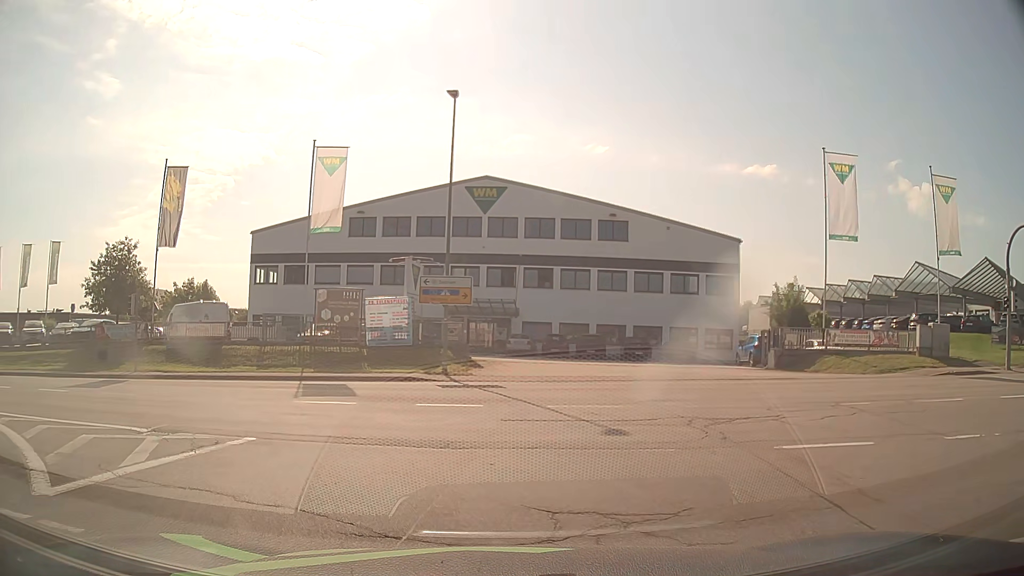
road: secondary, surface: asphalt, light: Day
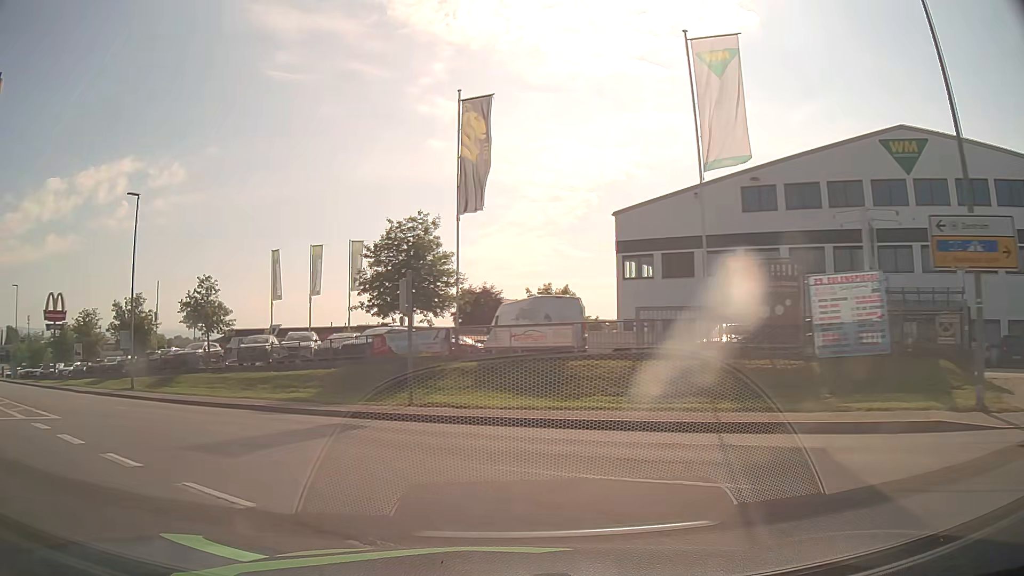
(-3.2, +12.6) m; -31°
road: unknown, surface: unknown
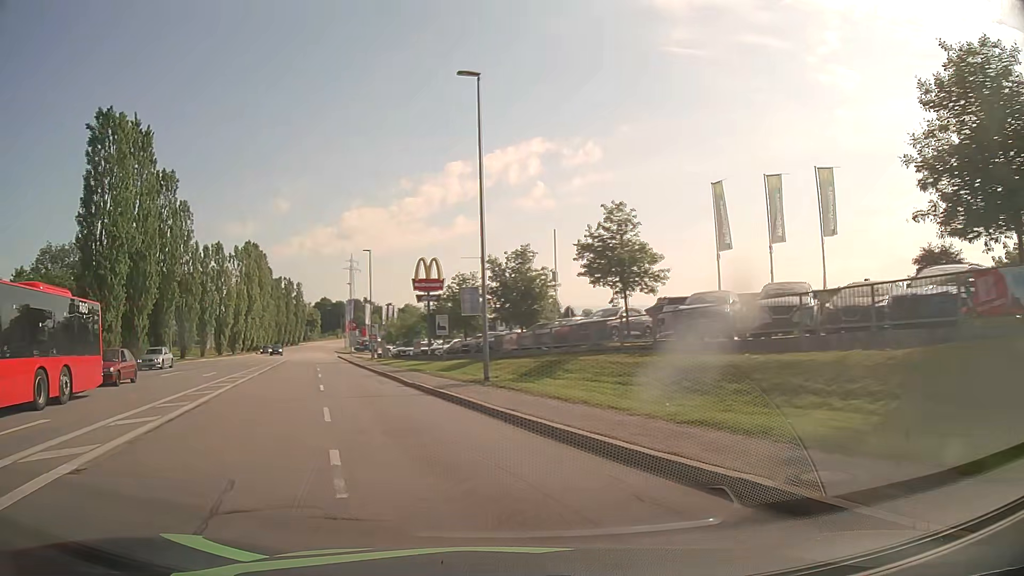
(-4.9, +14.3) m; -36°
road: tertiary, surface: asphalt
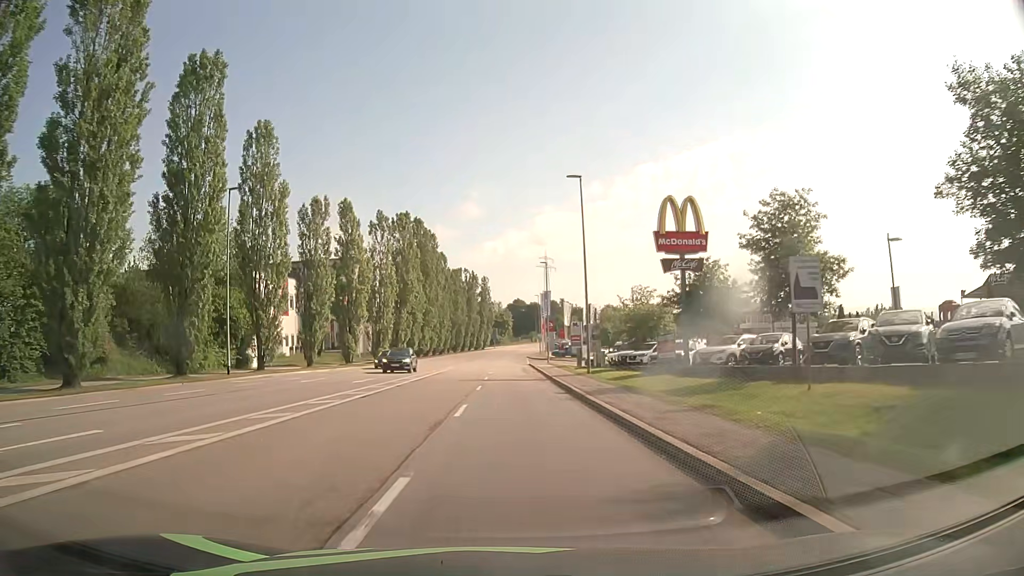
(-6.4, +28.0) m; -16°
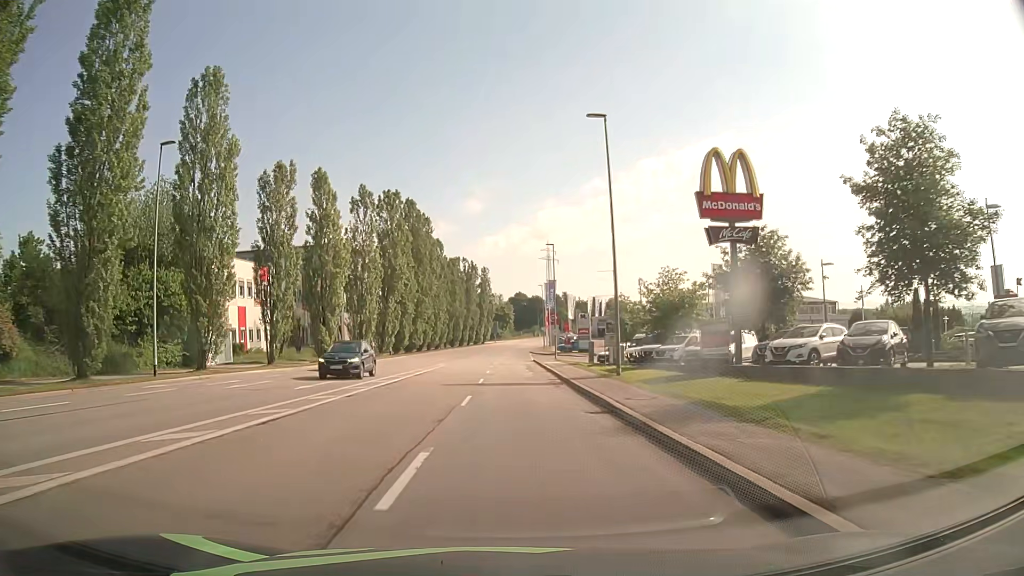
(-0.1, +8.8) m; 0°
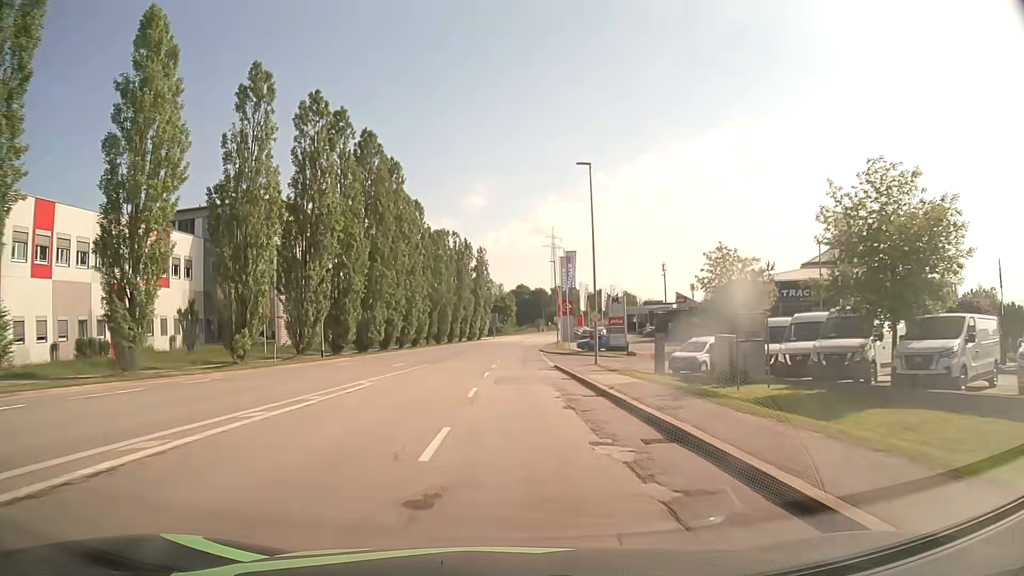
(-0.1, +26.5) m; -1°
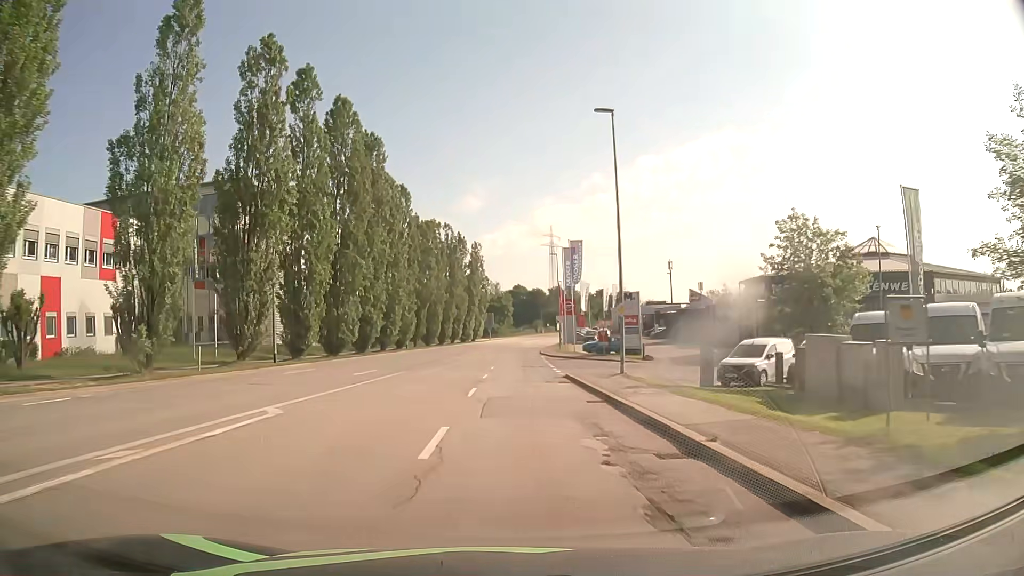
(+0.1, +8.6) m; 0°
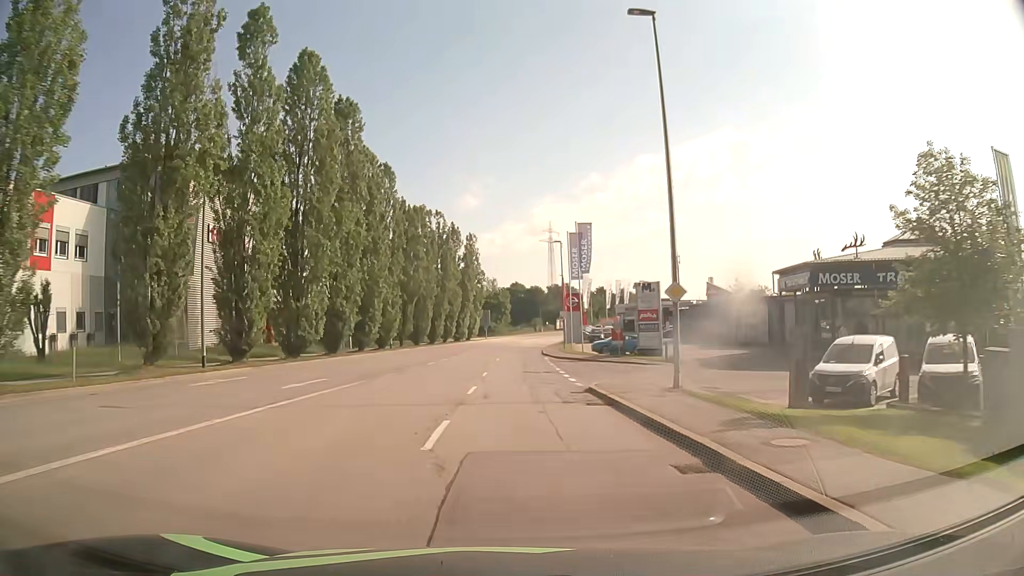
(+0.1, +8.5) m; 0°
(0, +10) (0, +20) (+1, +30) (+1, +40) (+1, +50) (+2, +60) (+2, +70) (+3, +80) (+4, +90) (+5, +100) m
